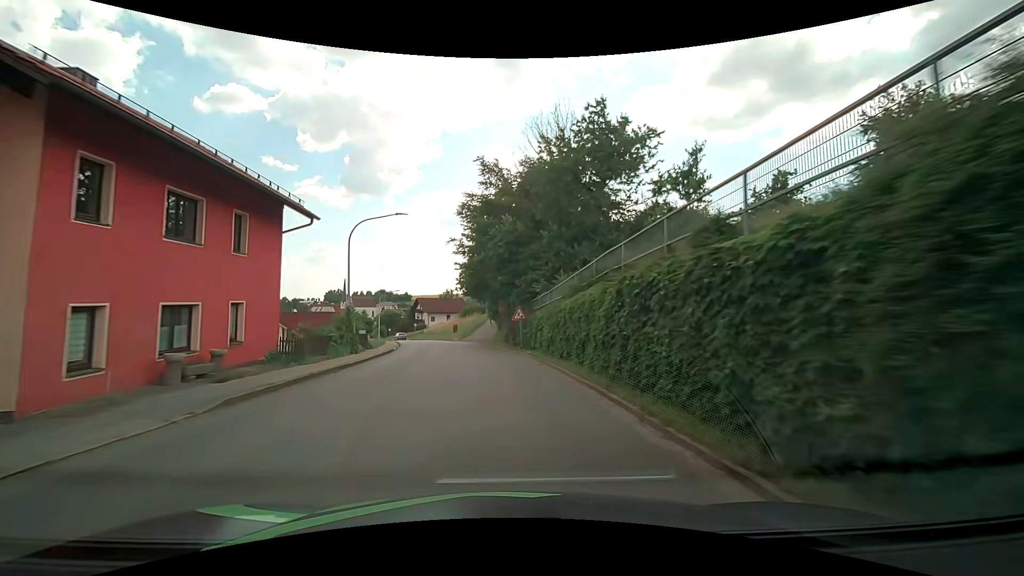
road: tertiary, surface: asphalt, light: Day
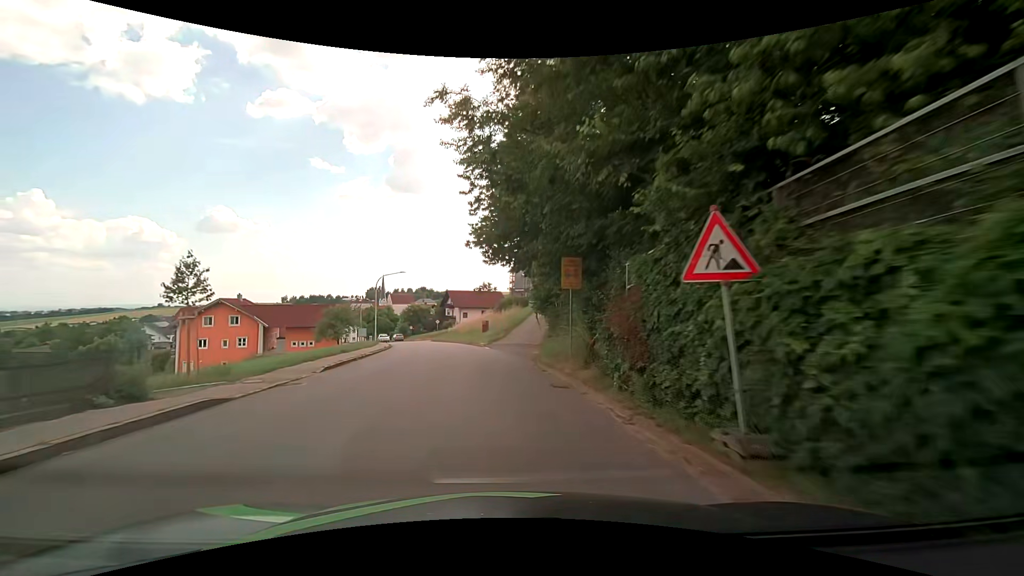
(-0.7, +22.9) m; -4°
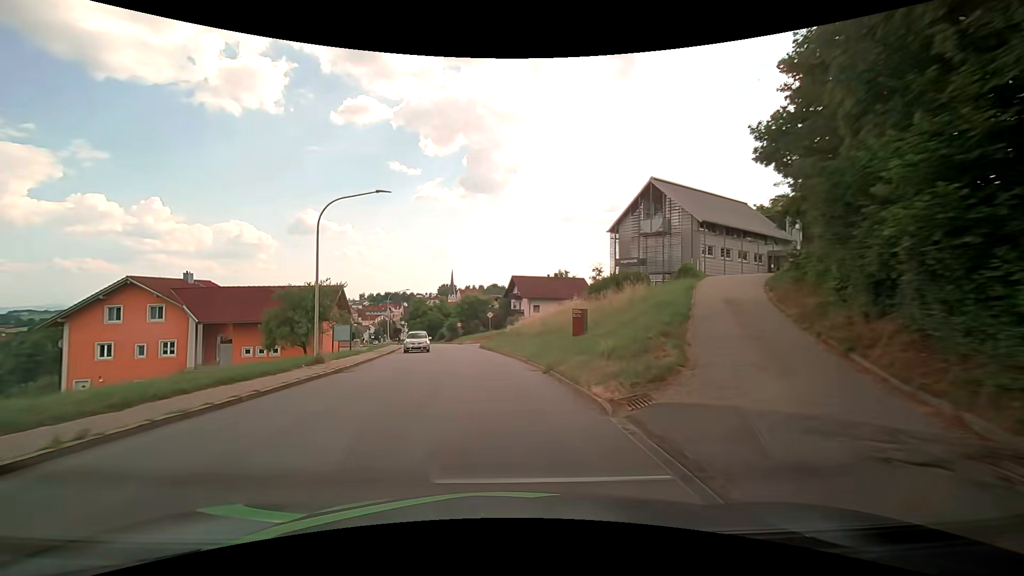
(-2.0, +30.4) m; -8°
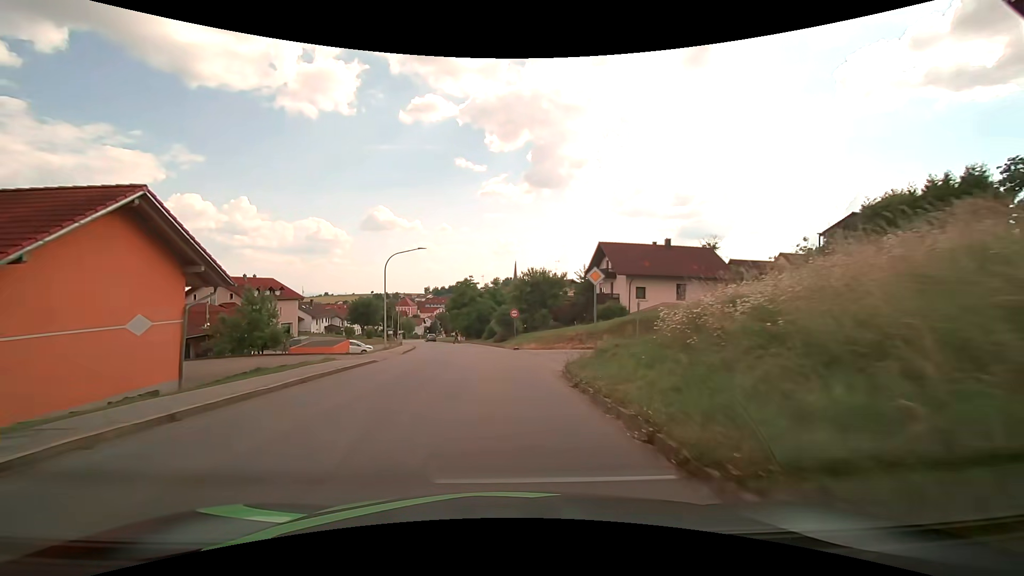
(-1.9, +30.7) m; -7°
